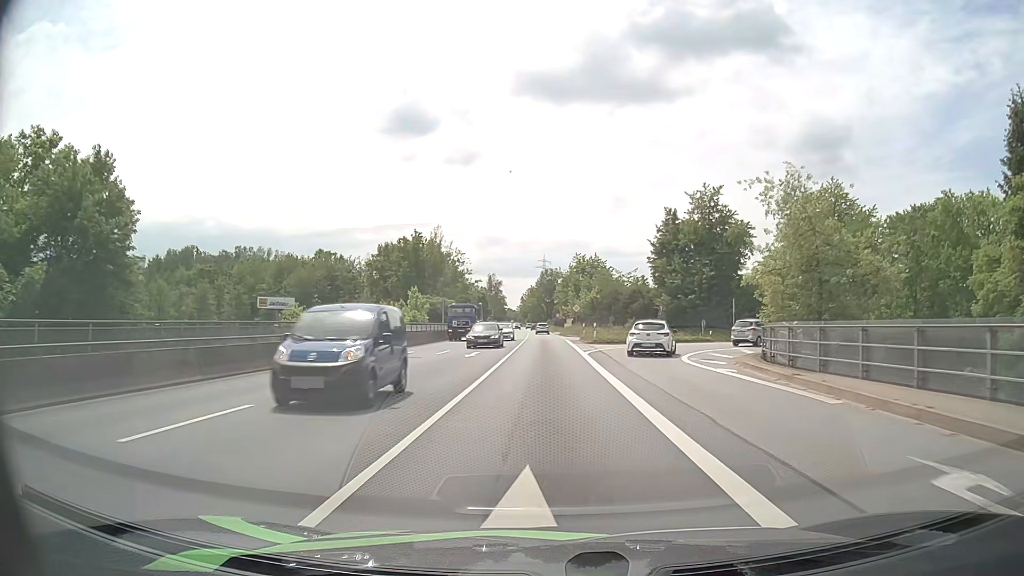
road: primary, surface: asphalt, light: Day
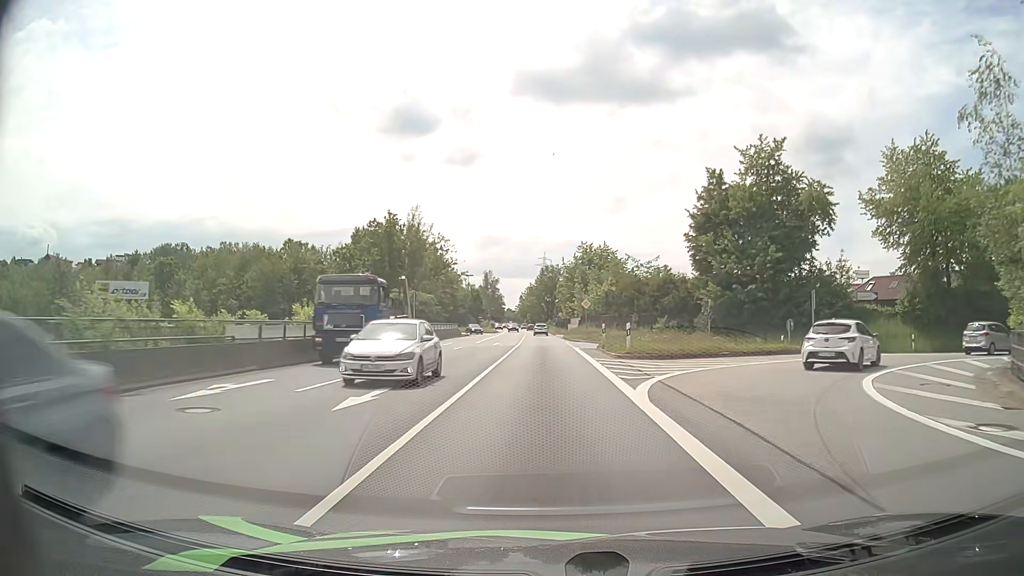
(0.0, +17.6) m; 0°
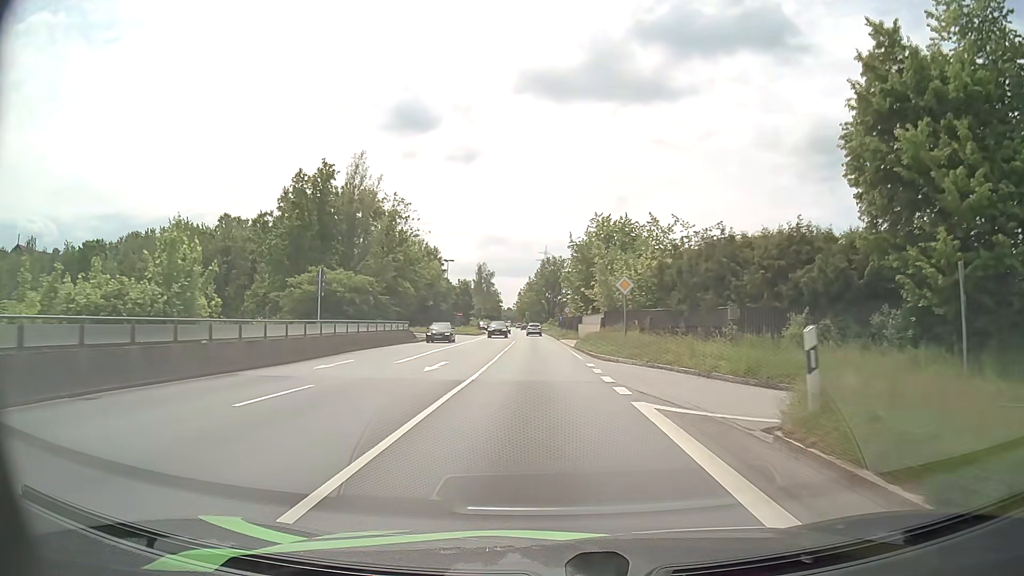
(-0.1, +26.6) m; 0°
(0, +10) (0, +20) (0, +30) (0, +40) (-1, +50) (-1, +60) (-1, +70) (-1, +80) (-2, +90) (-2, +100) m
